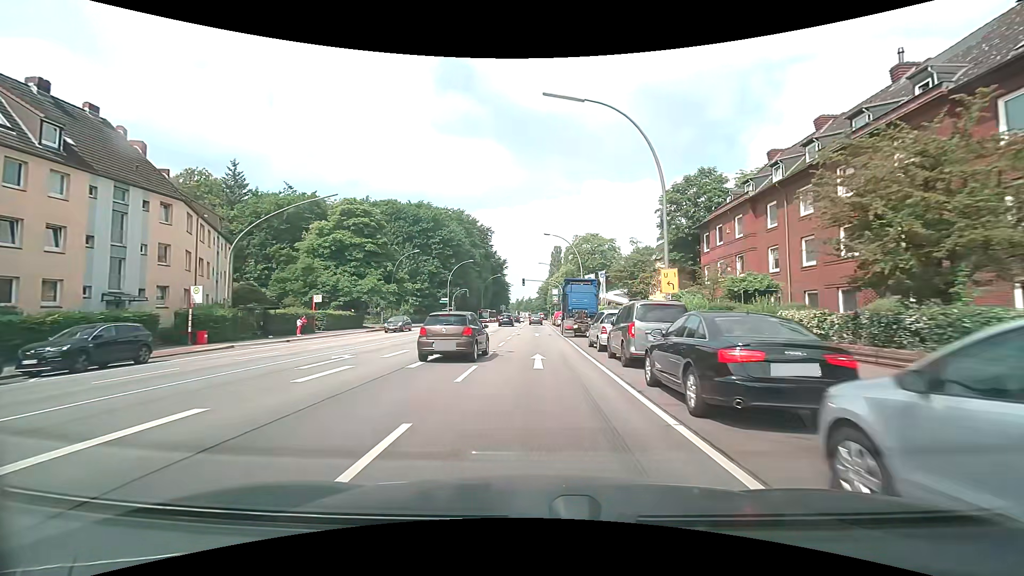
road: primary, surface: asphalt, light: Day
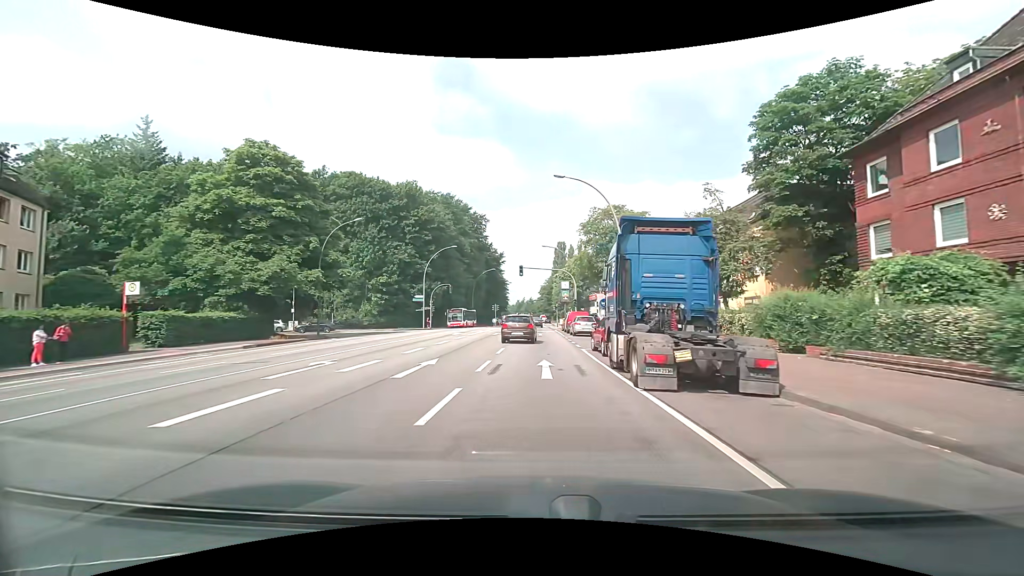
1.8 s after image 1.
(-0.1, +22.1) m; 0°
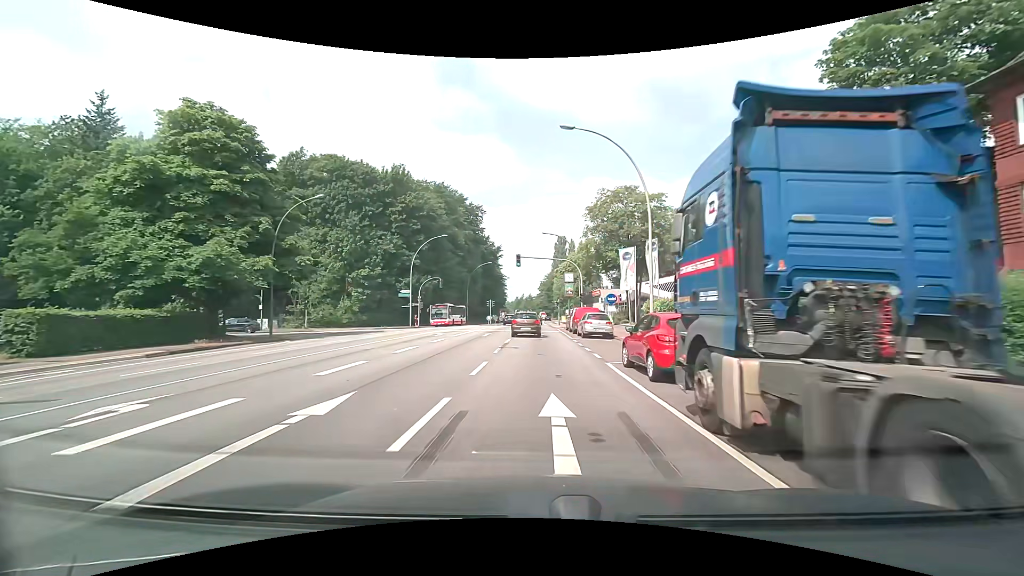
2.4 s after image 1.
(0.0, +7.4) m; 0°
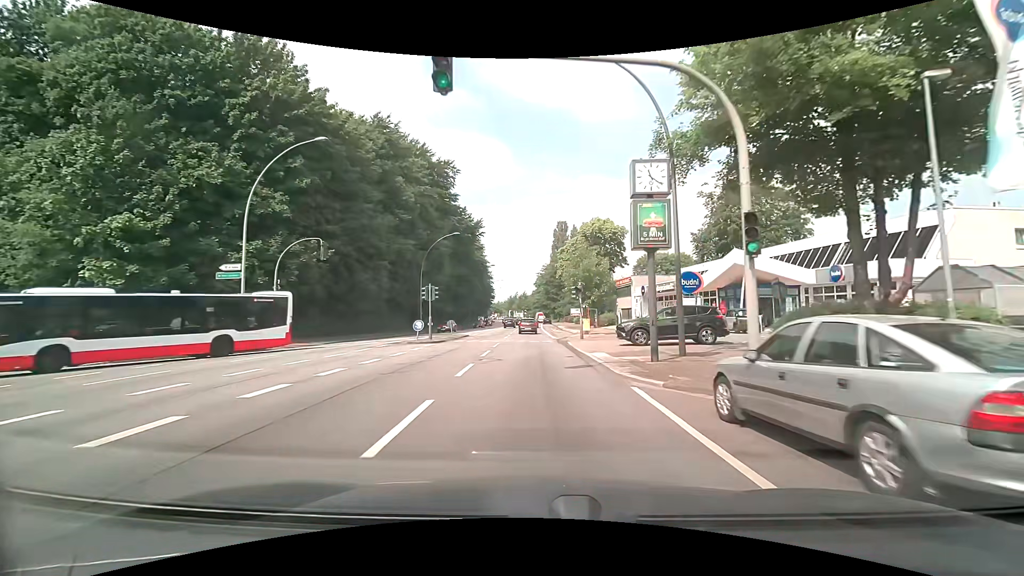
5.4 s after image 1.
(+0.3, +36.8) m; 0°
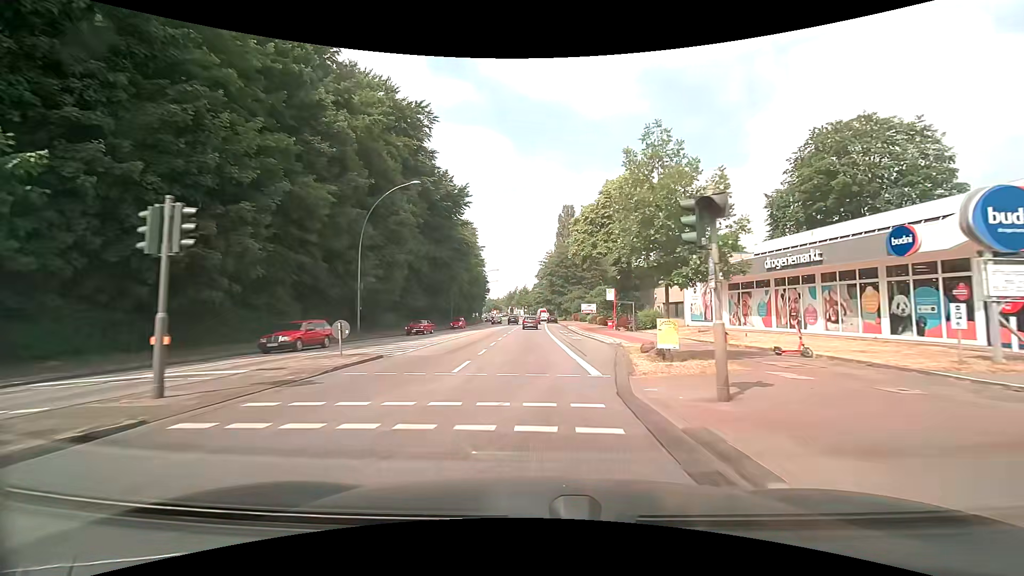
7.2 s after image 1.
(+0.1, +22.2) m; 0°
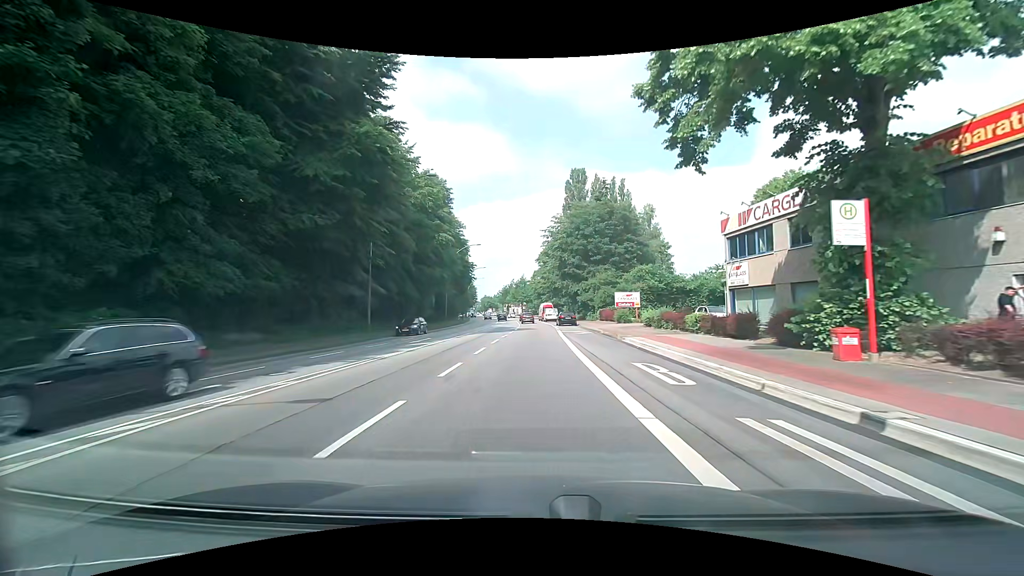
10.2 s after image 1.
(-0.2, +37.3) m; 0°
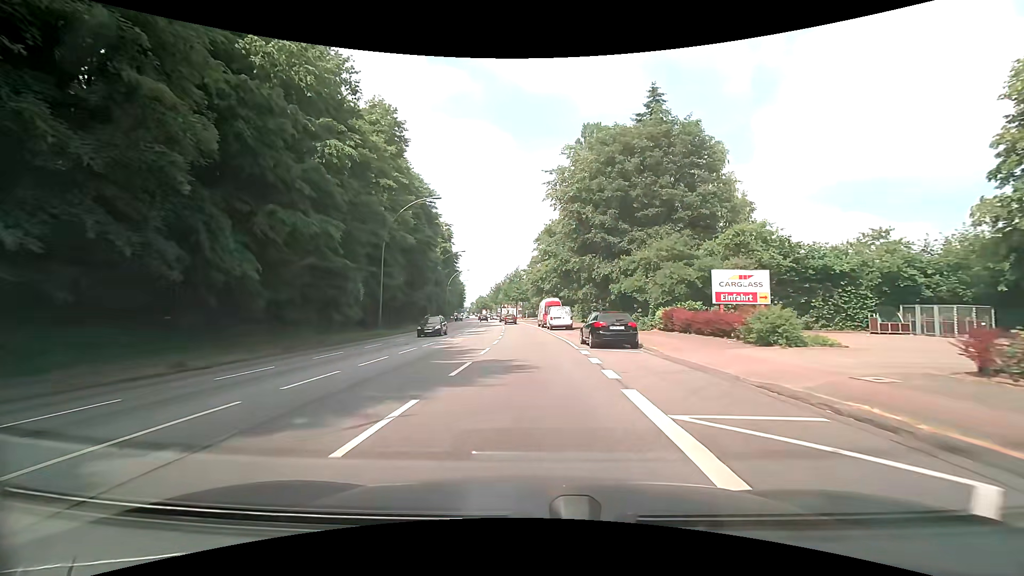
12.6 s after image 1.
(-0.2, +30.0) m; -1°
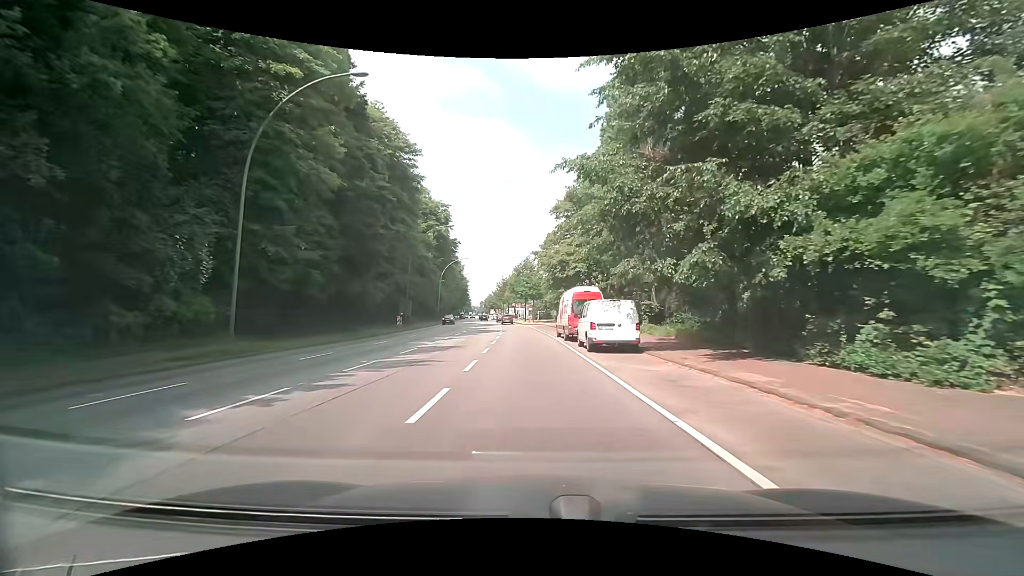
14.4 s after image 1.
(-0.2, +22.5) m; -1°
(0, +10) (0, +20) (-1, +30) (-1, +40) (-1, +50) (-2, +60) (-3, +70) (-4, +80) (-5, +90) (-6, +100) m
